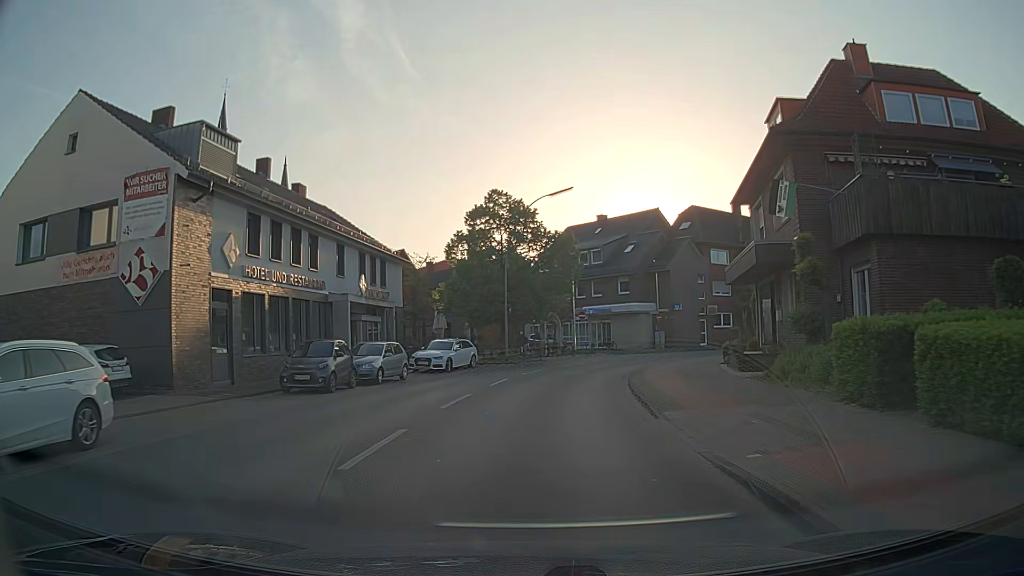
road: secondary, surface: asphalt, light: Day
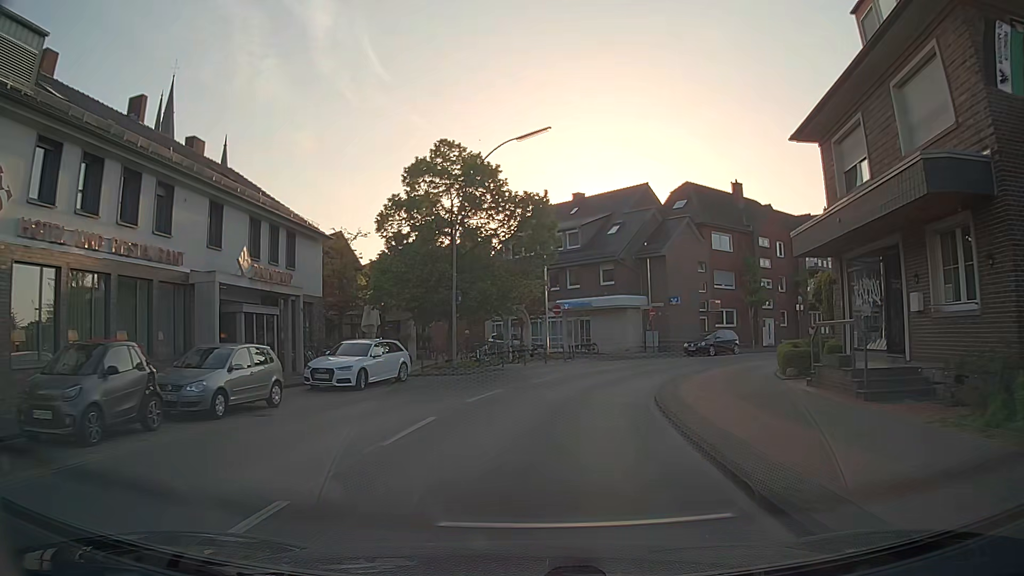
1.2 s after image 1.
(+0.2, +10.6) m; +3°
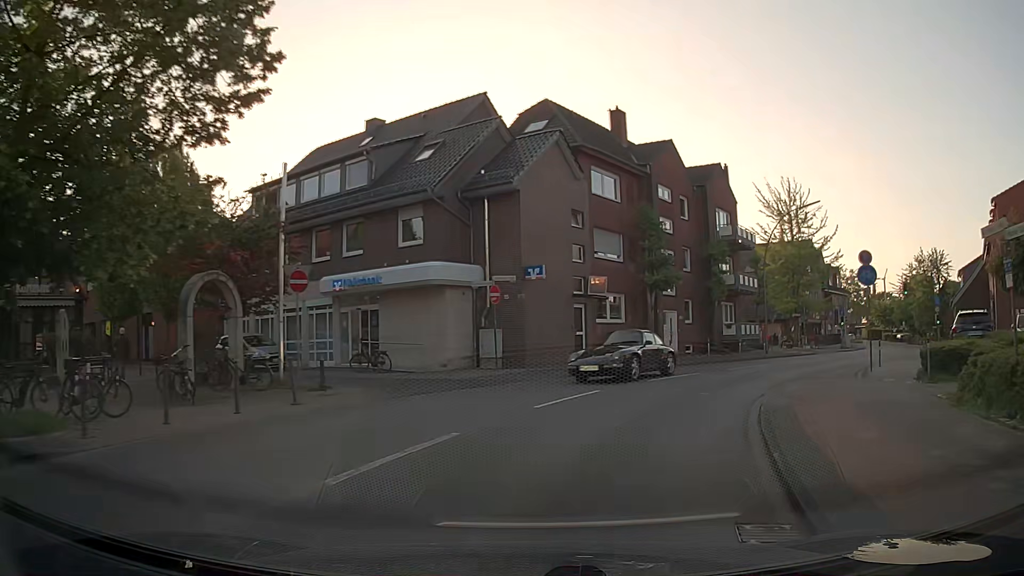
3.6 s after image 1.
(+2.1, +20.0) m; +16°
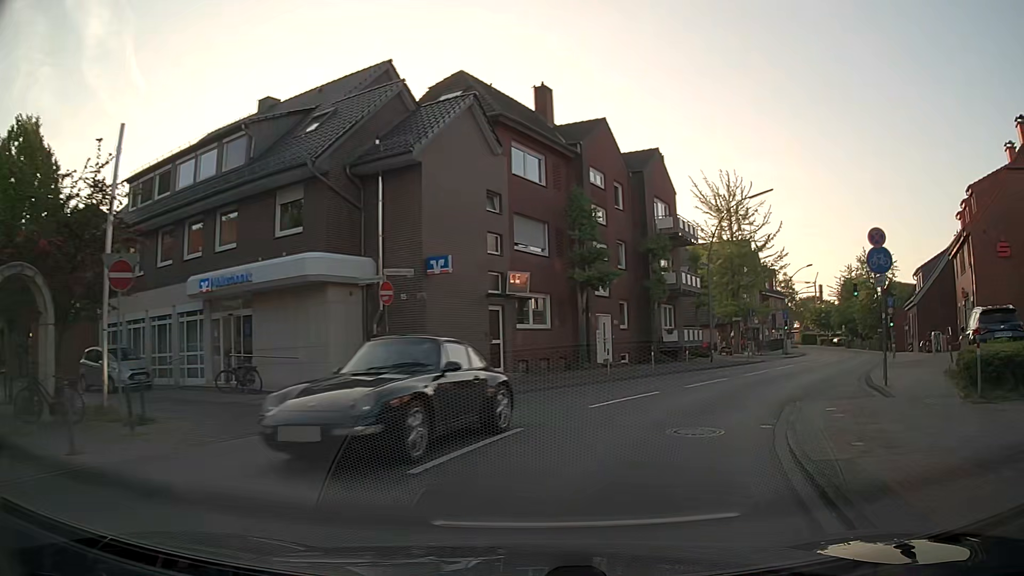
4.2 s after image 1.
(+0.3, +4.9) m; +7°
